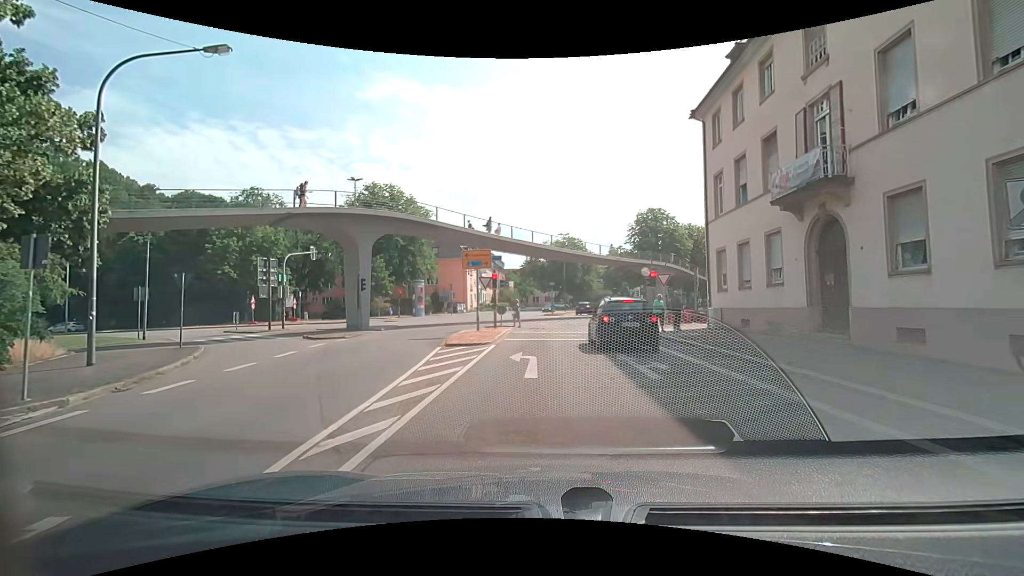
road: unclassified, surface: asphalt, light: Day
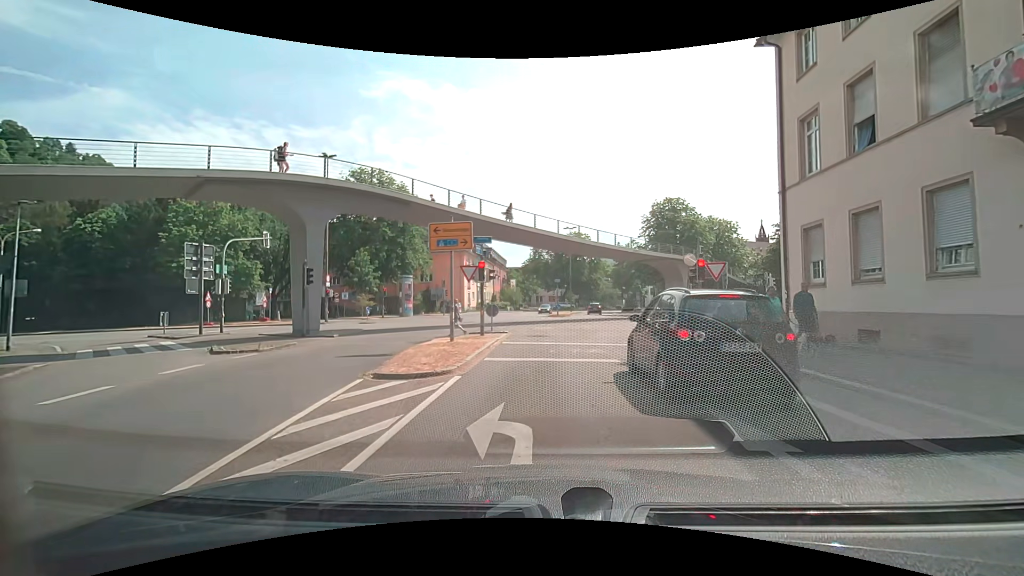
(+0.1, +7.4) m; +1°
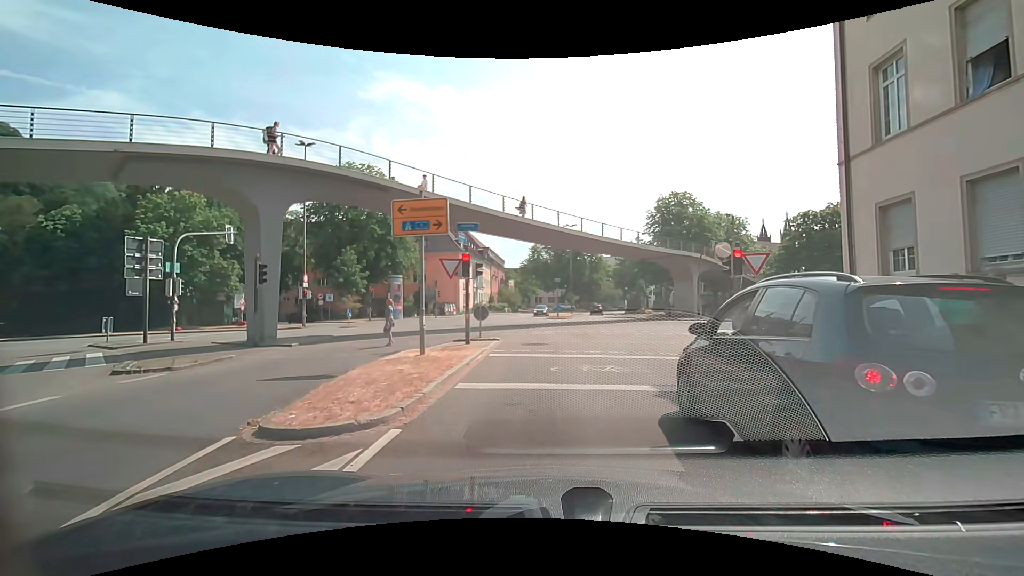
(0.0, +3.7) m; -1°
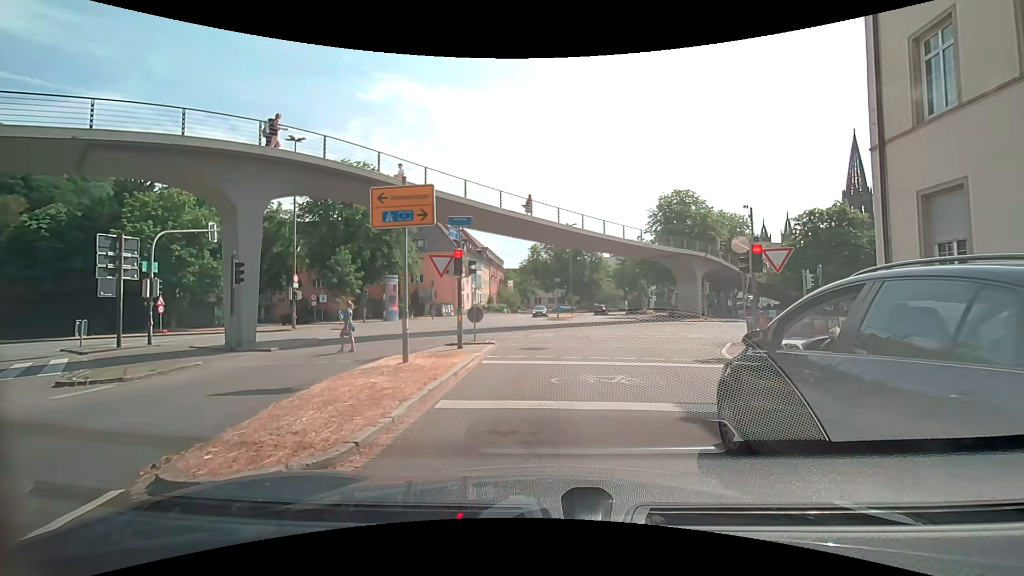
(0.0, +1.4) m; +1°
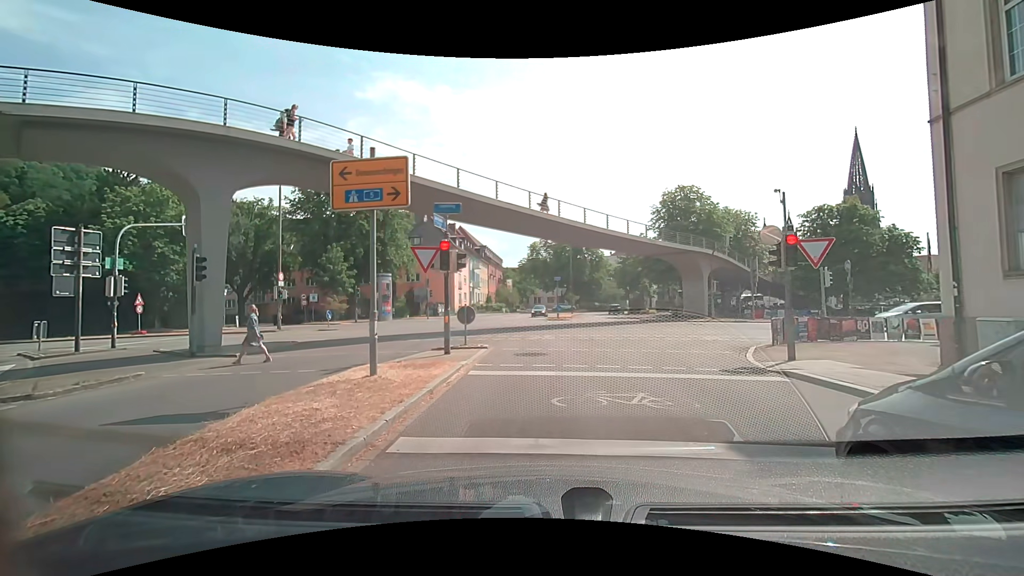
(0.0, +1.9) m; -1°
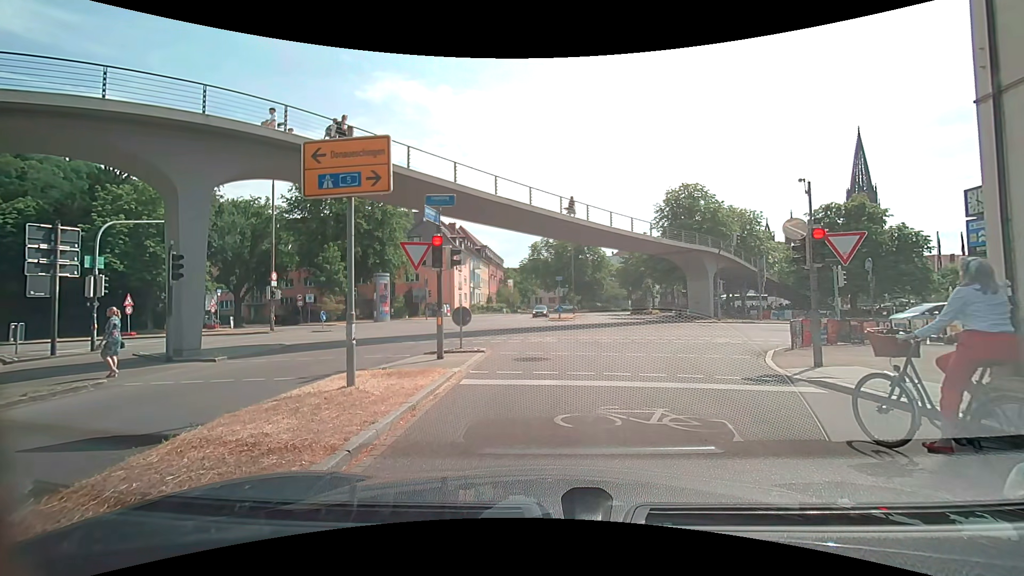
(0.0, +1.0) m; 0°
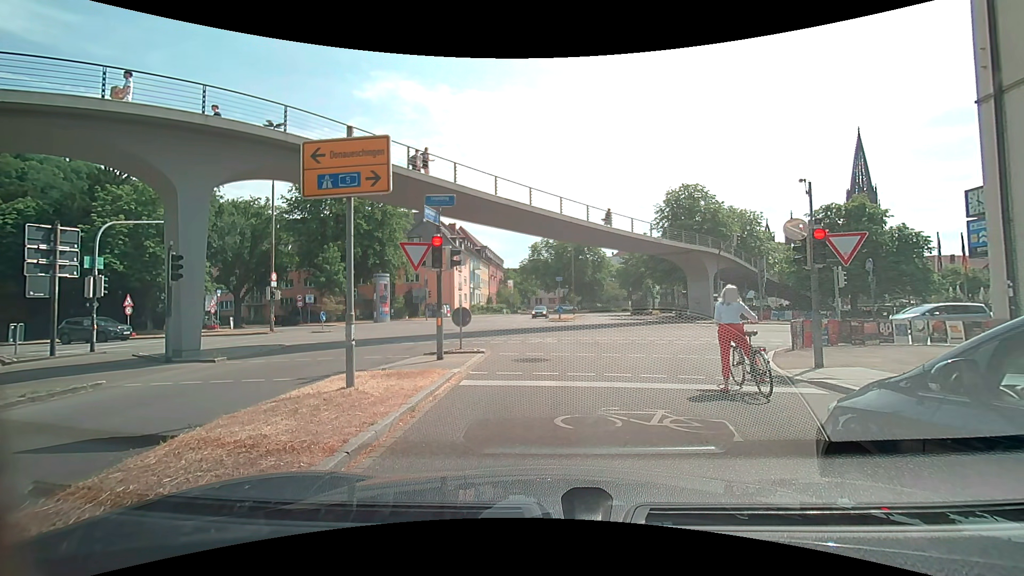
(0.0, +0.1) m; 0°
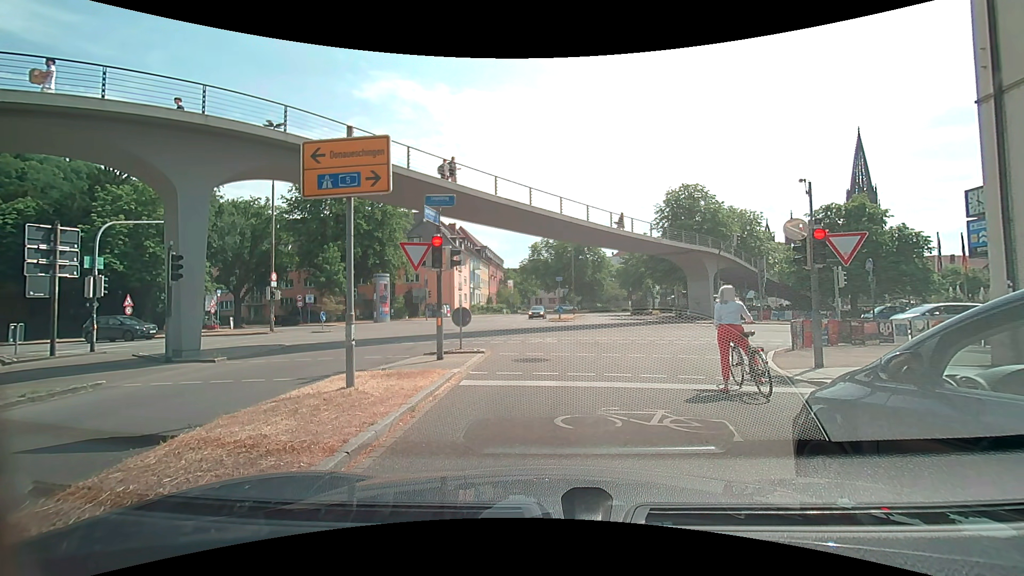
(0.0, 0.0) m; 0°
